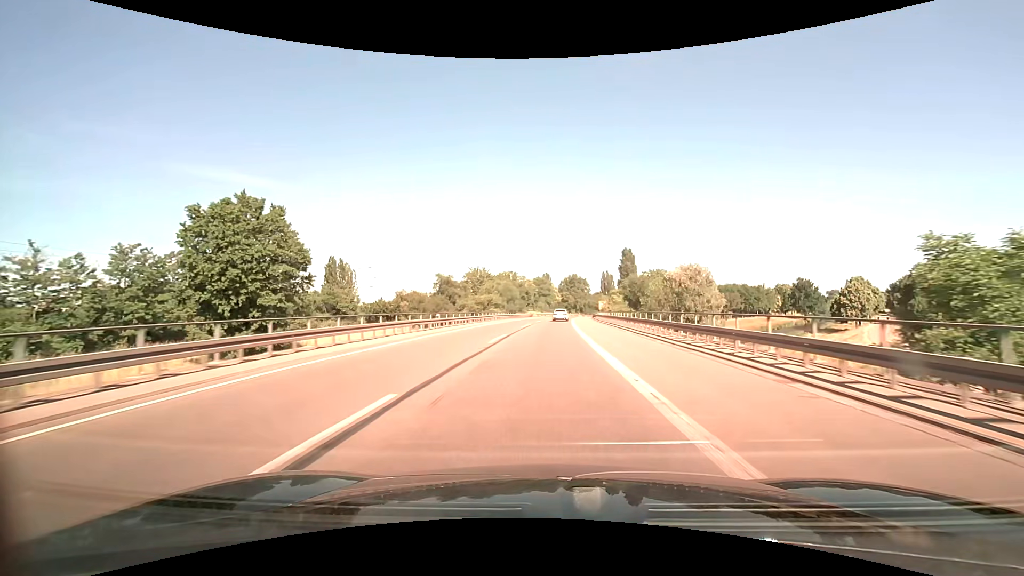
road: trunk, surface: asphalt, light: Day
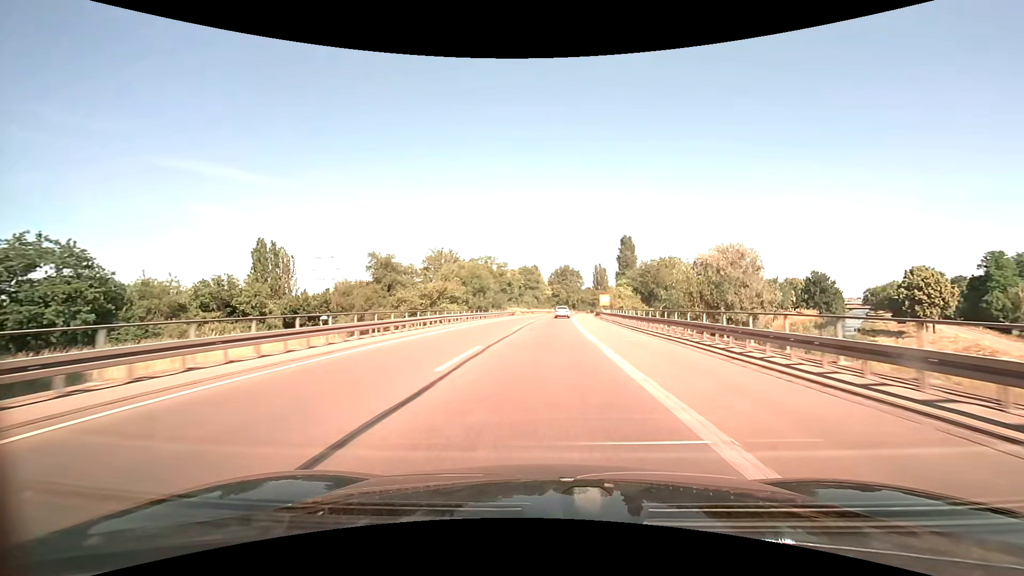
(+0.3, +27.3) m; +1°
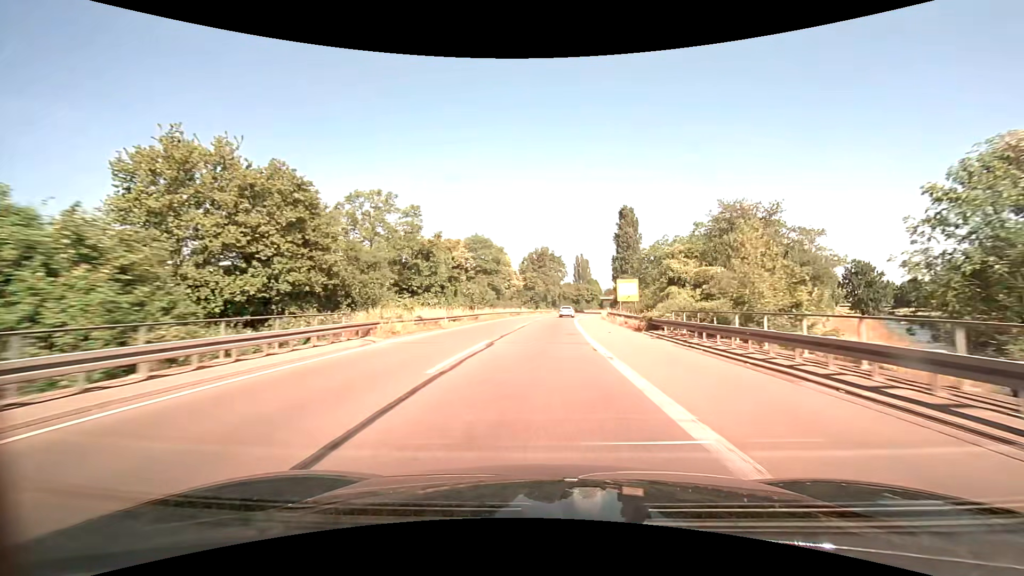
(+1.4, +54.0) m; +3°
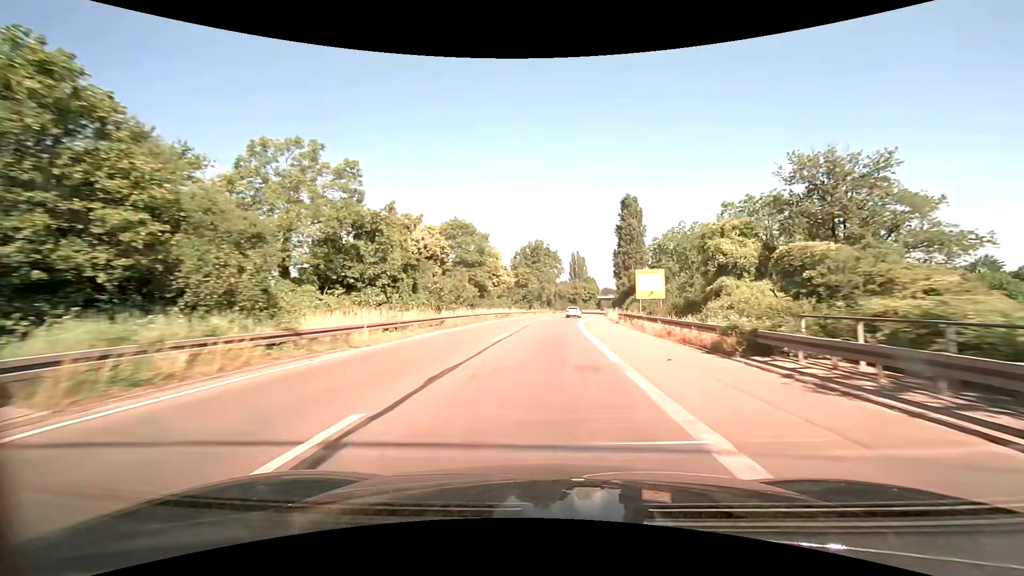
(+0.1, +13.4) m; +1°
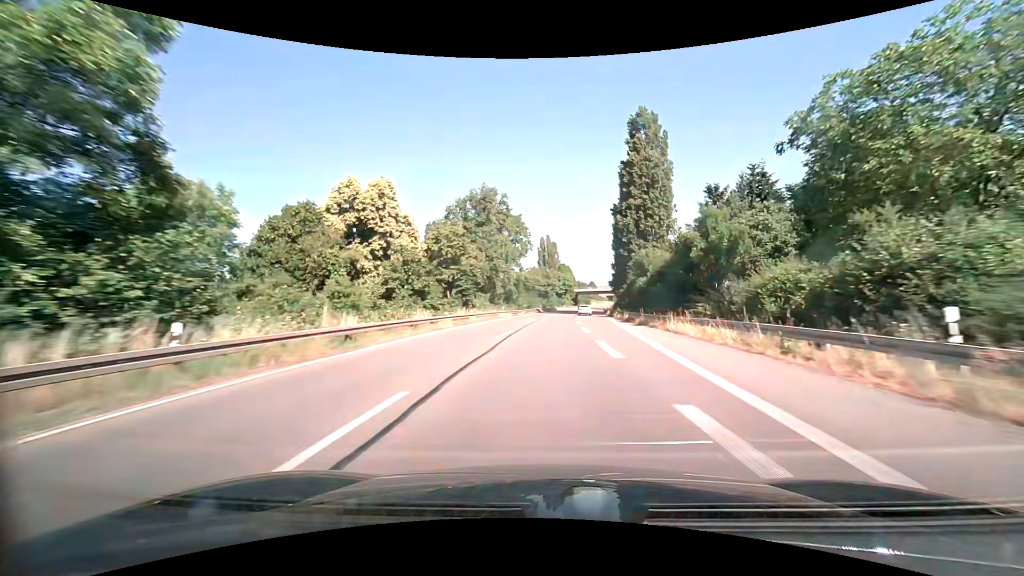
(+1.7, +53.5) m; +4°
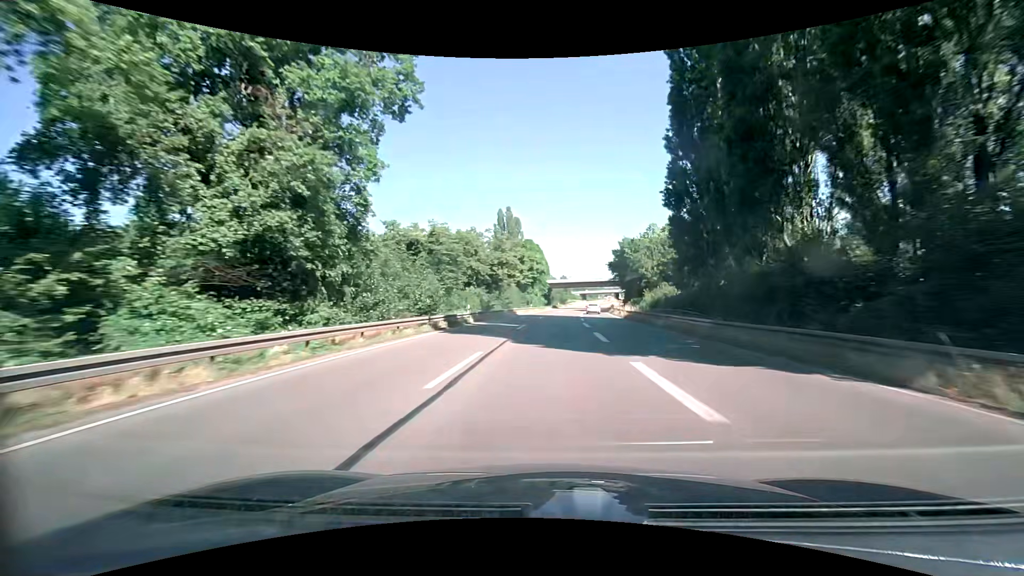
(+2.4, +67.1) m; +4°
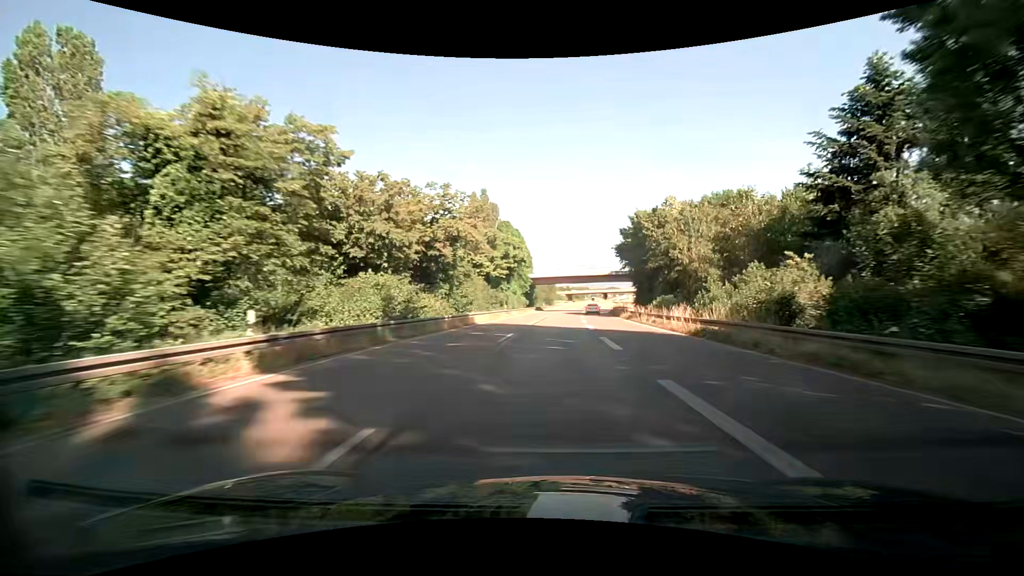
(+0.2, +27.0) m; +2°
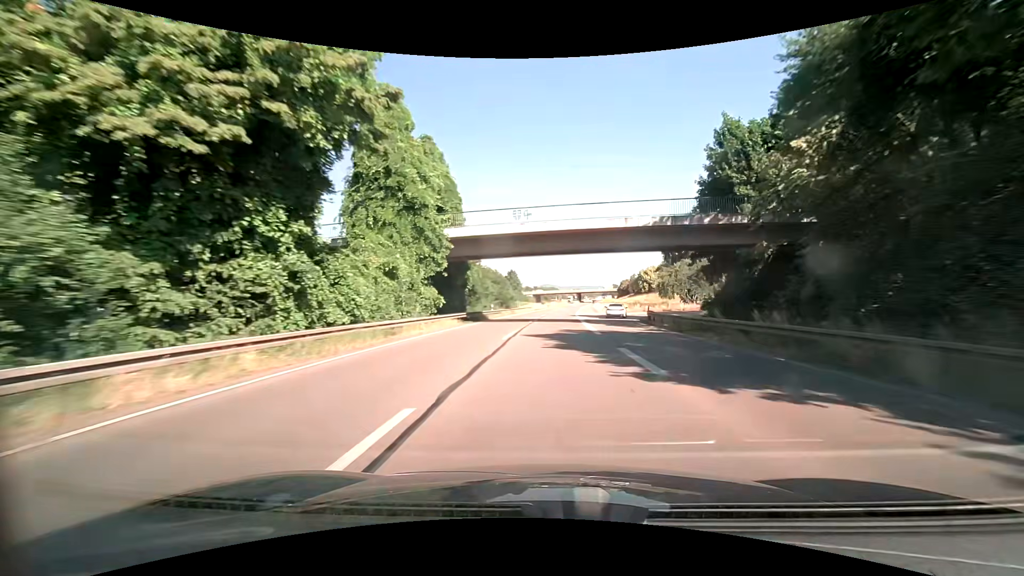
(+1.7, +54.0) m; +4°
(0, +10) (0, +20) (+1, +30) (+1, +40) (+1, +50) (+2, +60) (+3, +70) (+3, +80) (+4, +90) (+5, +100) m
